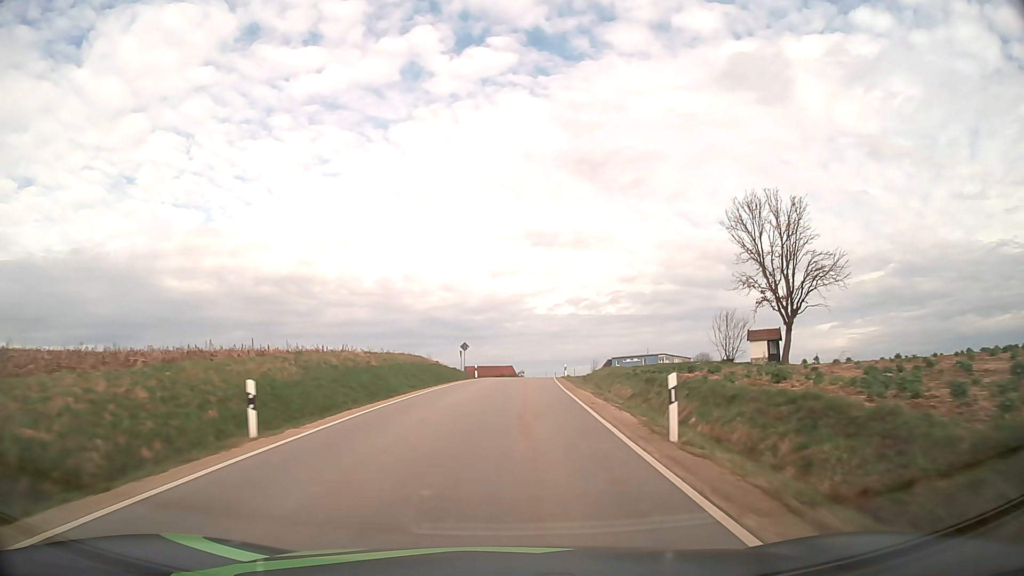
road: tertiary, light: Day
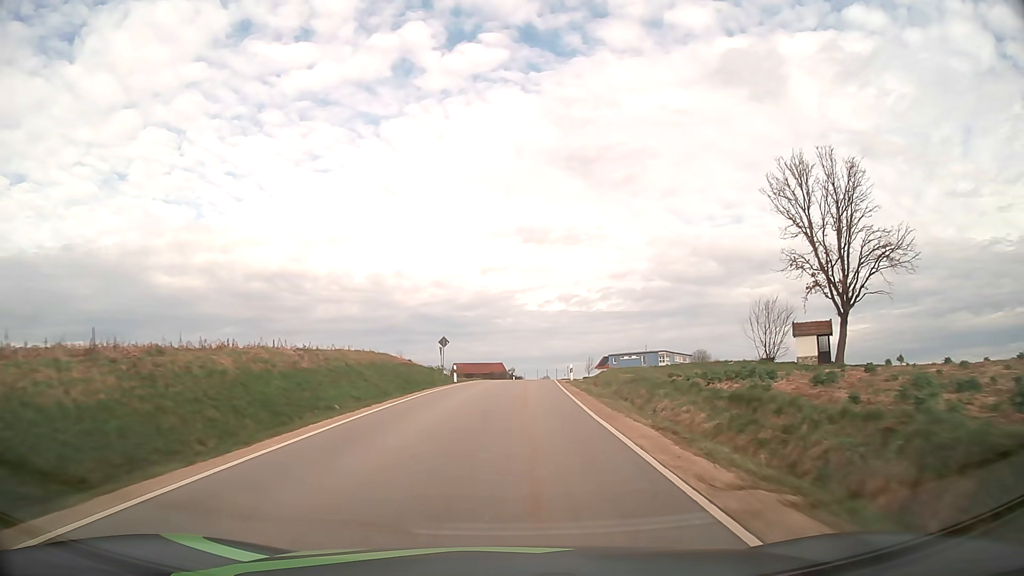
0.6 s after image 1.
(+0.1, +11.3) m; +1°
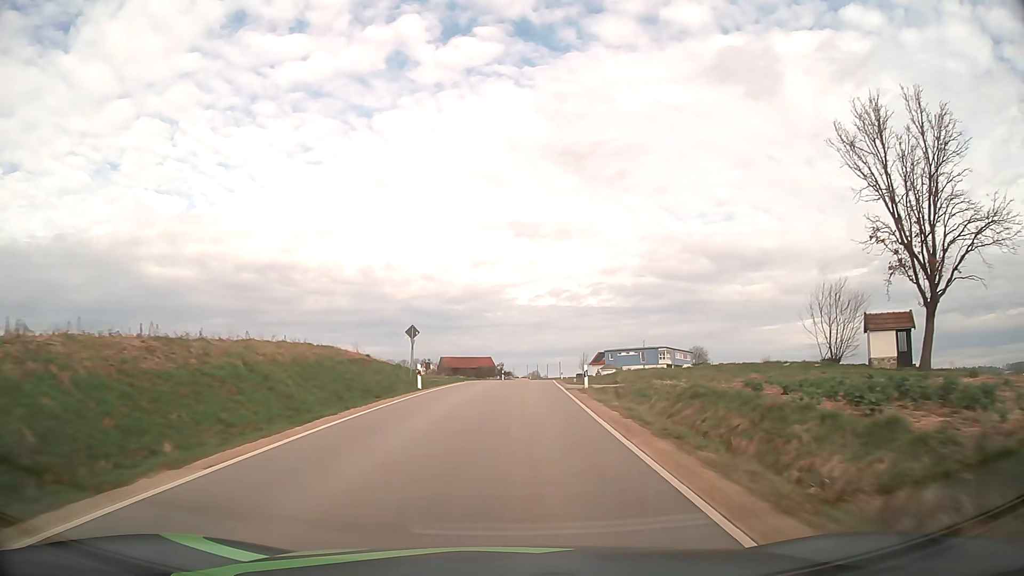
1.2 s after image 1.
(+0.1, +11.5) m; +1°
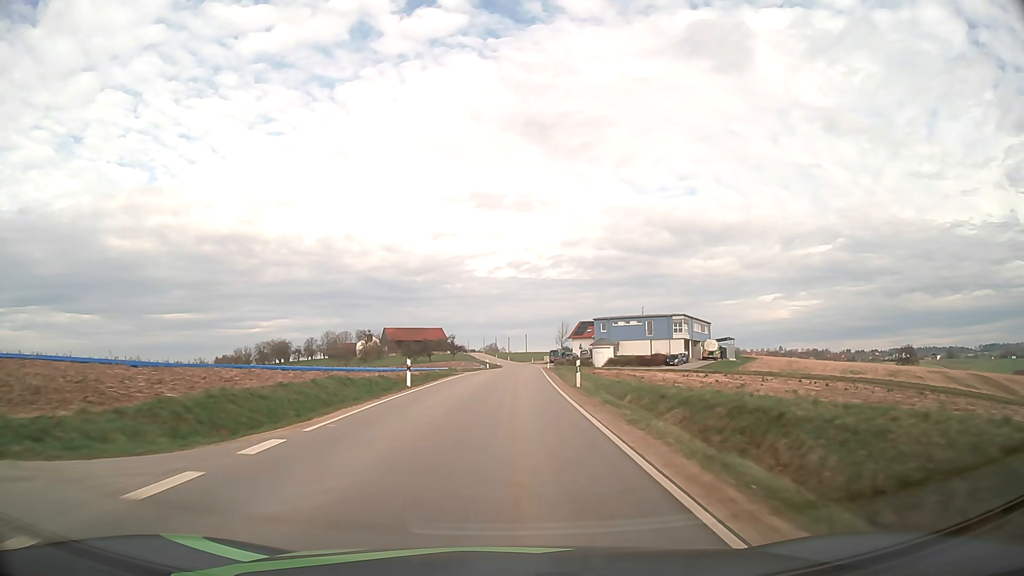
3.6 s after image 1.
(+1.6, +47.1) m; +4°
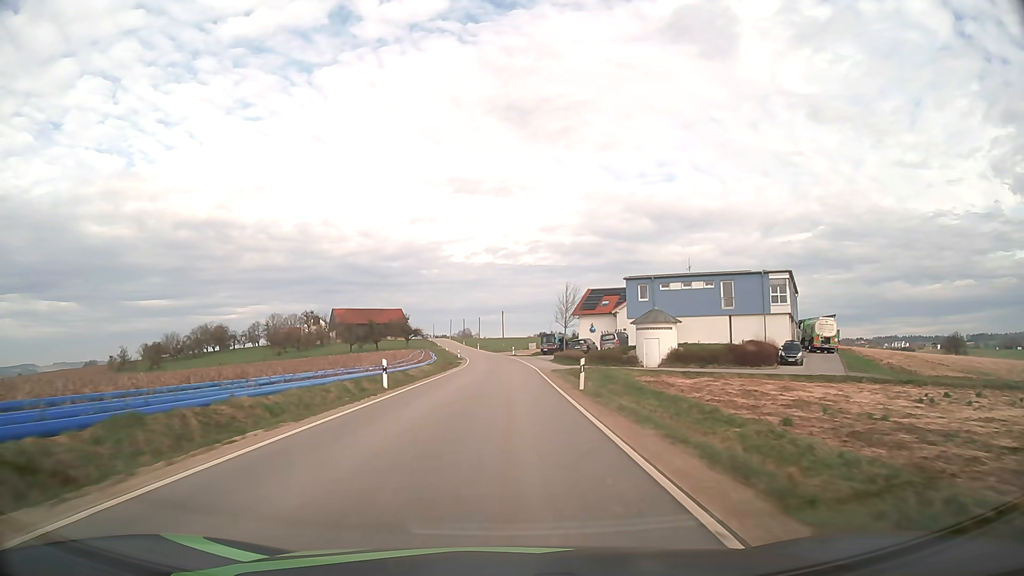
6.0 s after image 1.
(+1.1, +48.9) m; +2°
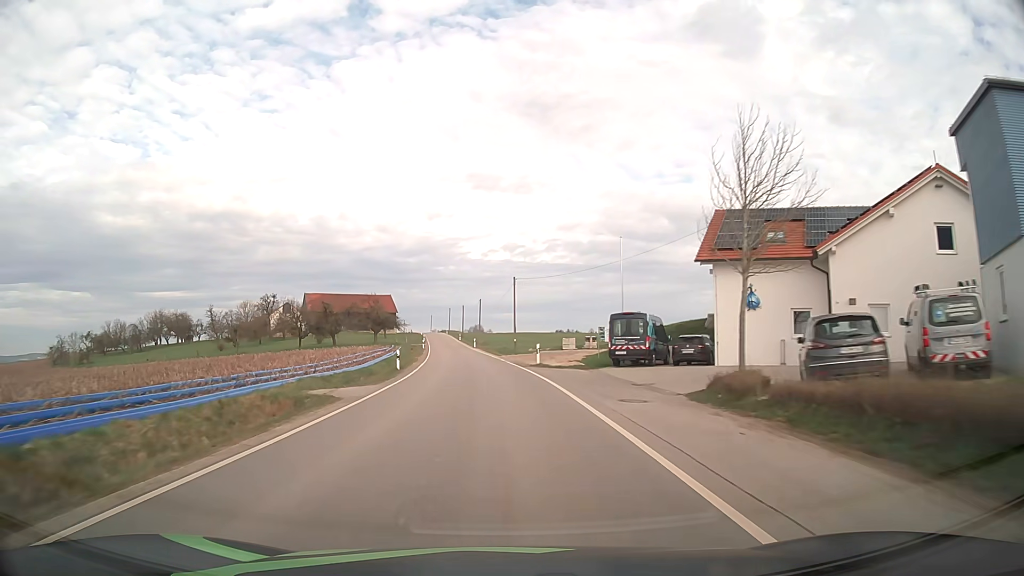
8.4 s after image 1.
(0.0, +49.6) m; -1°
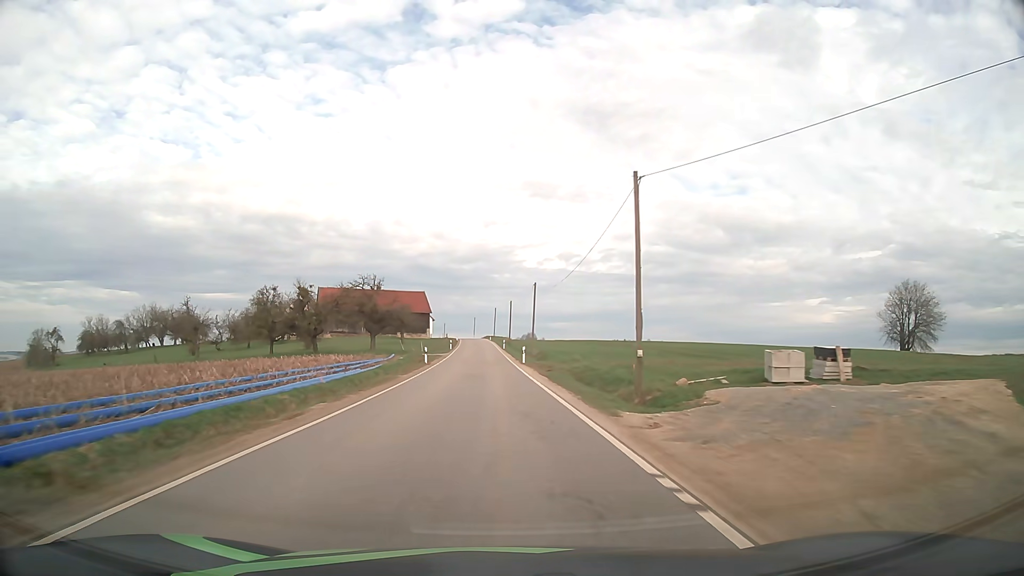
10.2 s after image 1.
(-1.5, +37.5) m; -4°
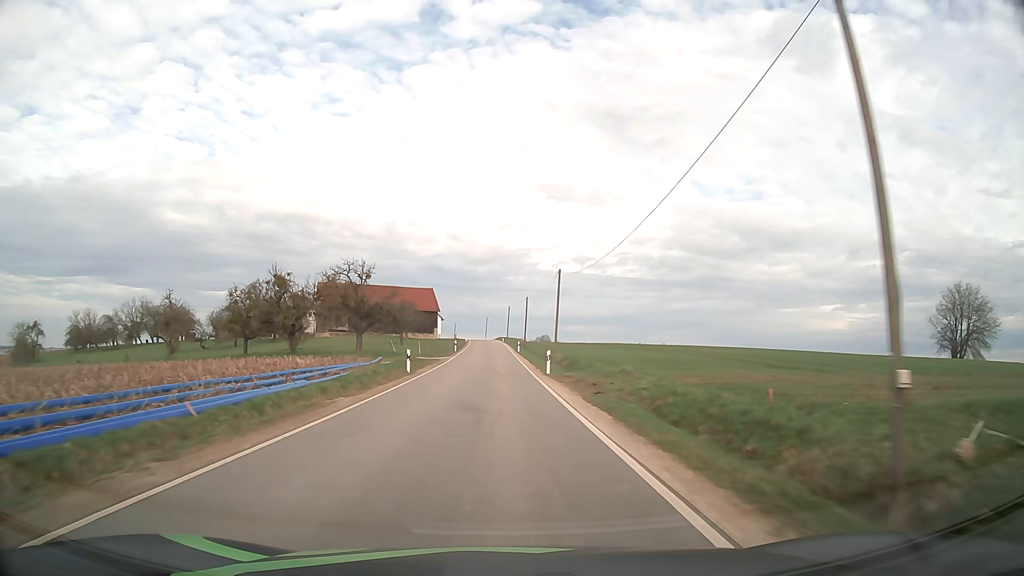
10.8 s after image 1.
(-0.1, +12.6) m; -1°
